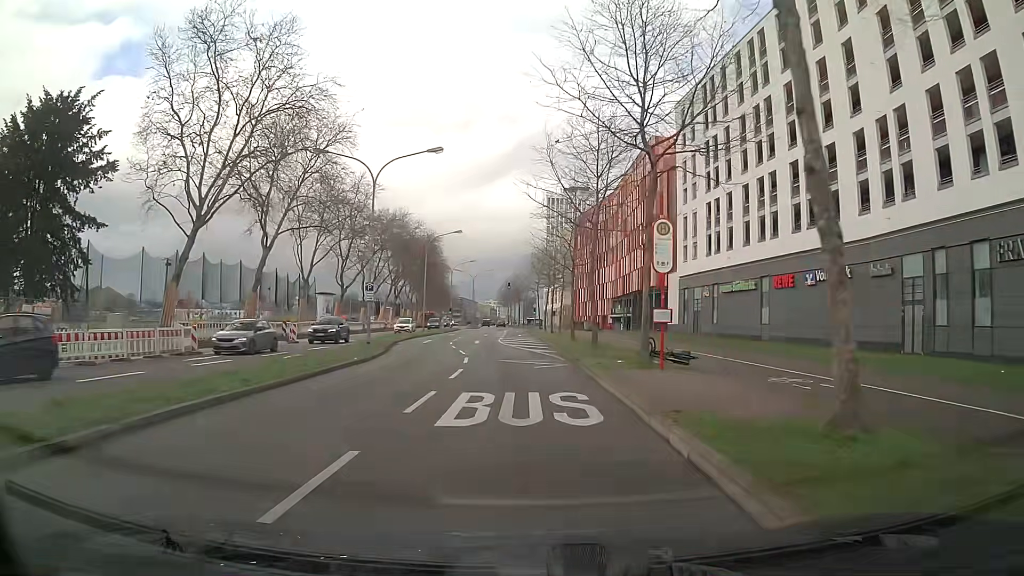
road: secondary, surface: asphalt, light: Day
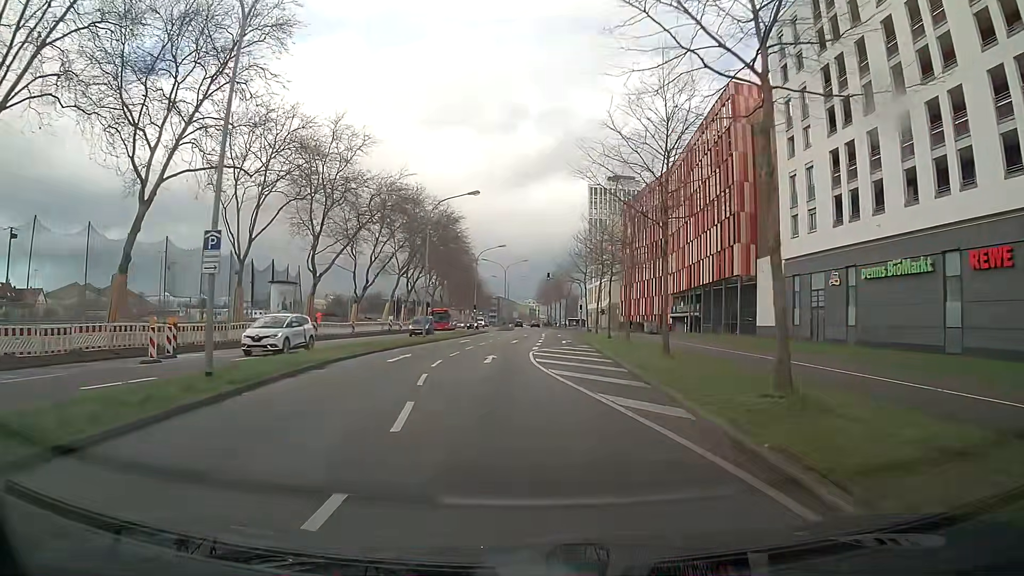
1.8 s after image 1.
(-0.6, +19.9) m; -4°
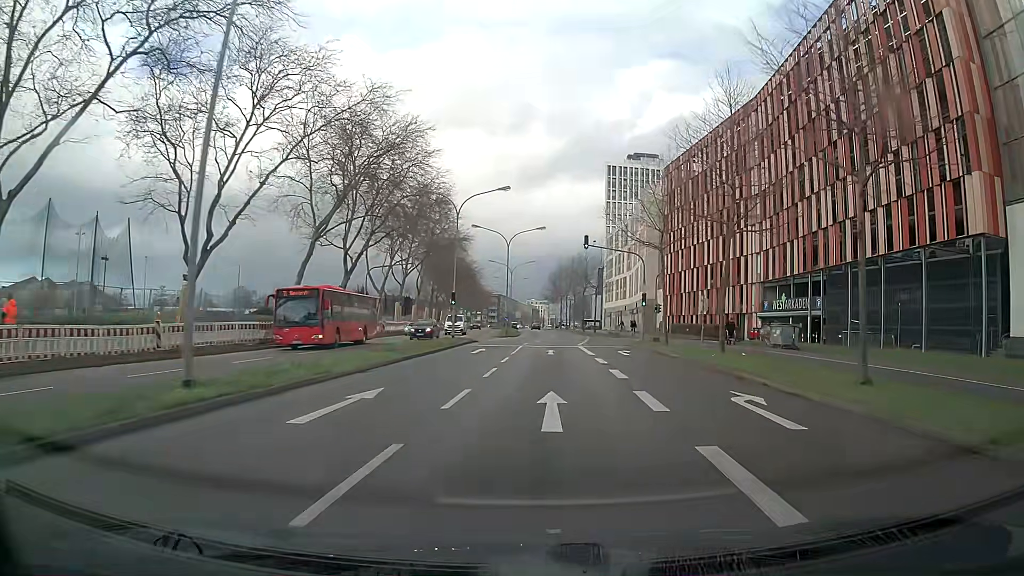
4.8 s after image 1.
(-0.7, +34.1) m; +1°
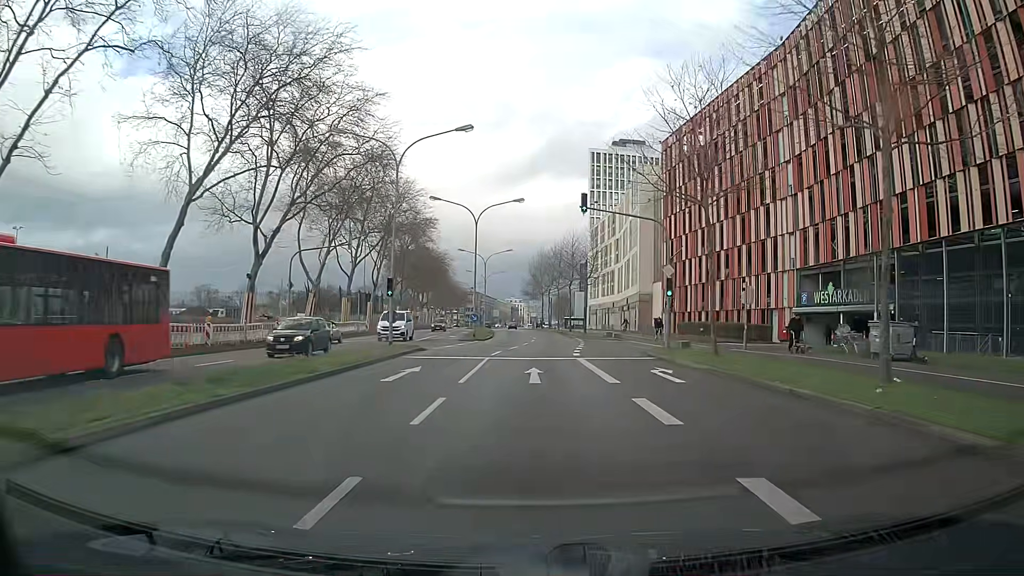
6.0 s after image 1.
(+0.2, +13.7) m; +1°
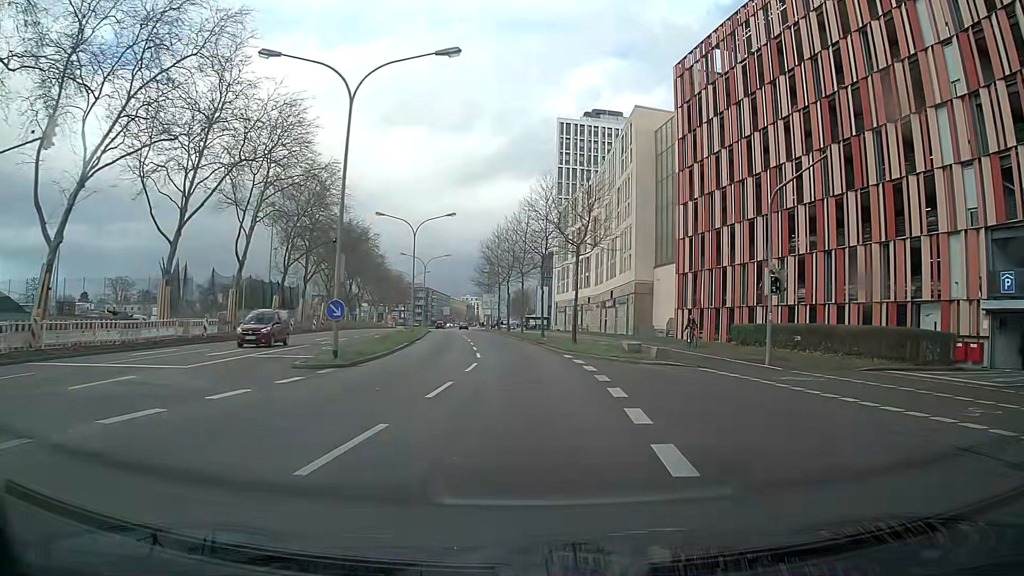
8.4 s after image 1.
(+0.7, +27.0) m; +4°
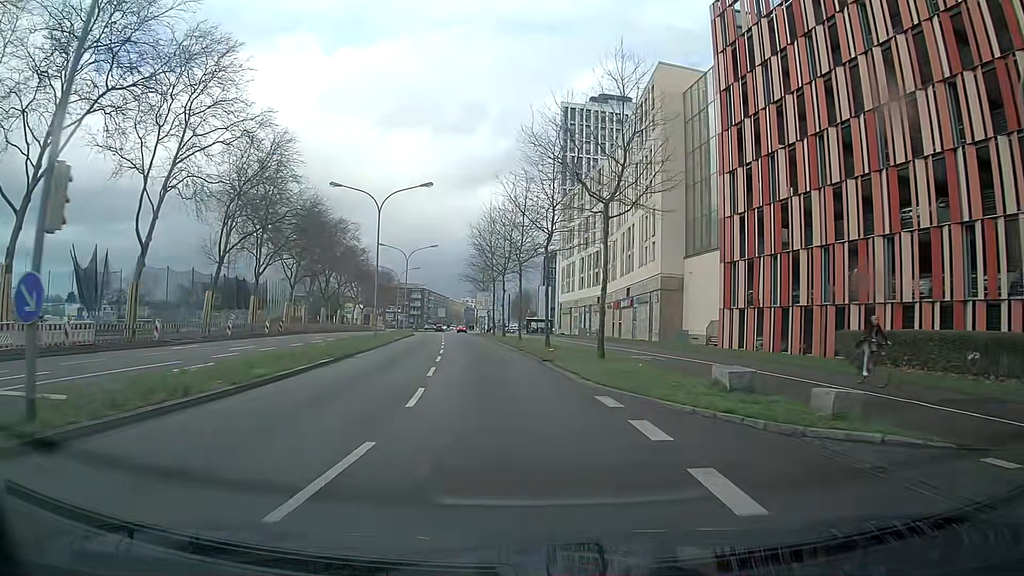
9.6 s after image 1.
(-0.1, +13.3) m; -1°
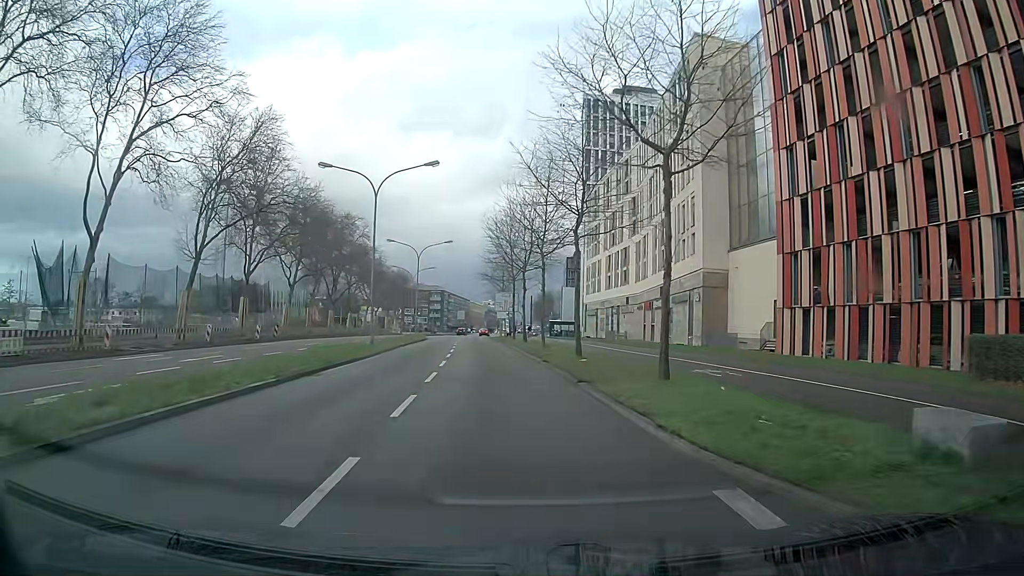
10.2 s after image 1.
(-0.1, +6.7) m; -2°
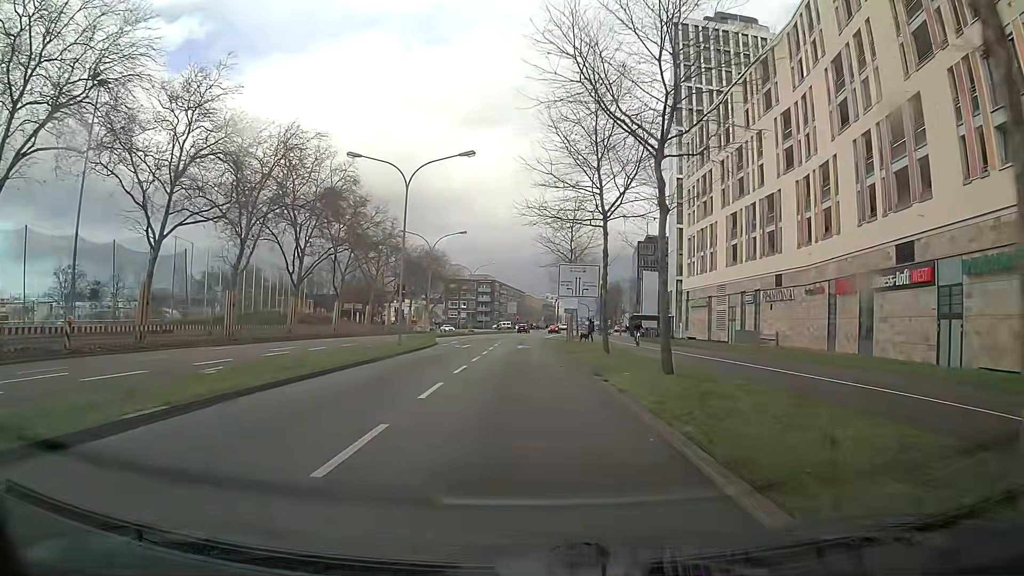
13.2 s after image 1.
(-1.9, +34.3) m; -5°
